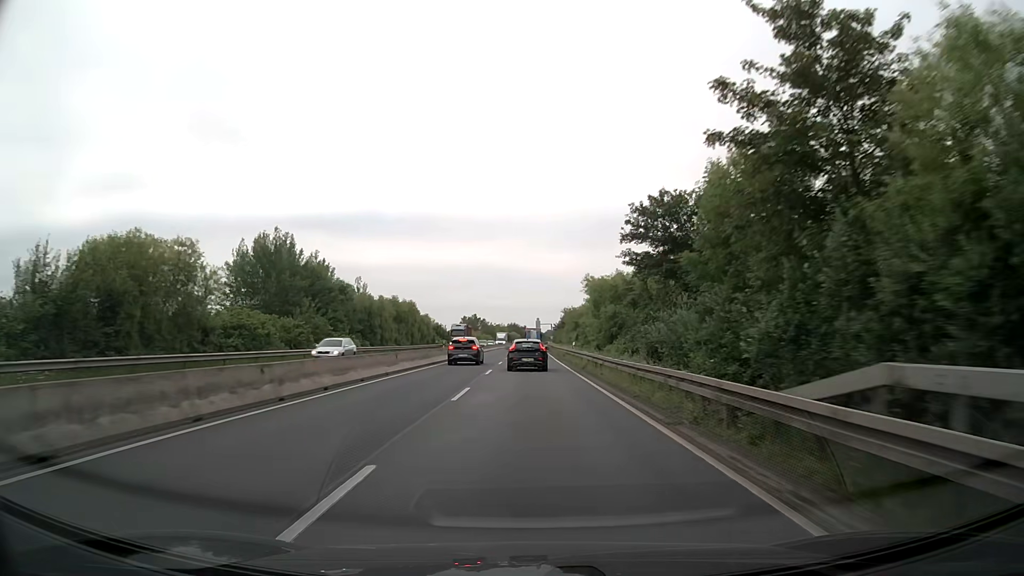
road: trunk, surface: asphalt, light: Day
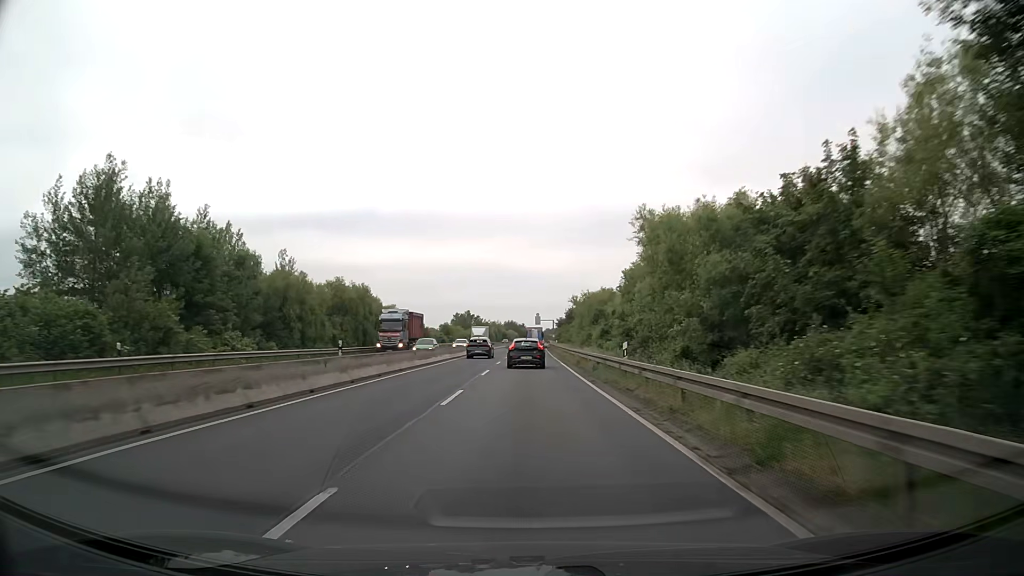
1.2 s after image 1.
(0.0, +25.1) m; 0°
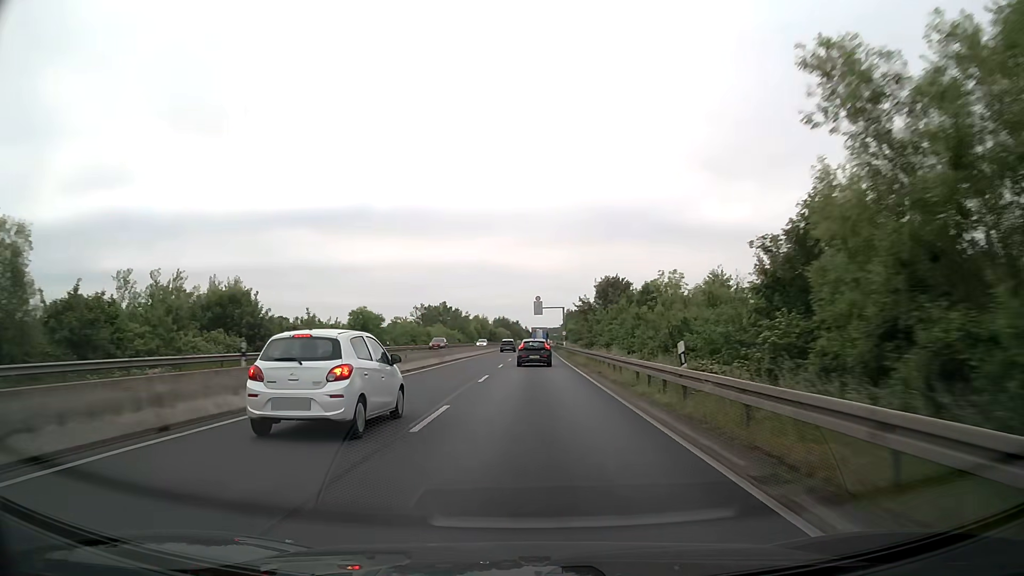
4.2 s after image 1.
(+0.1, +64.0) m; 0°
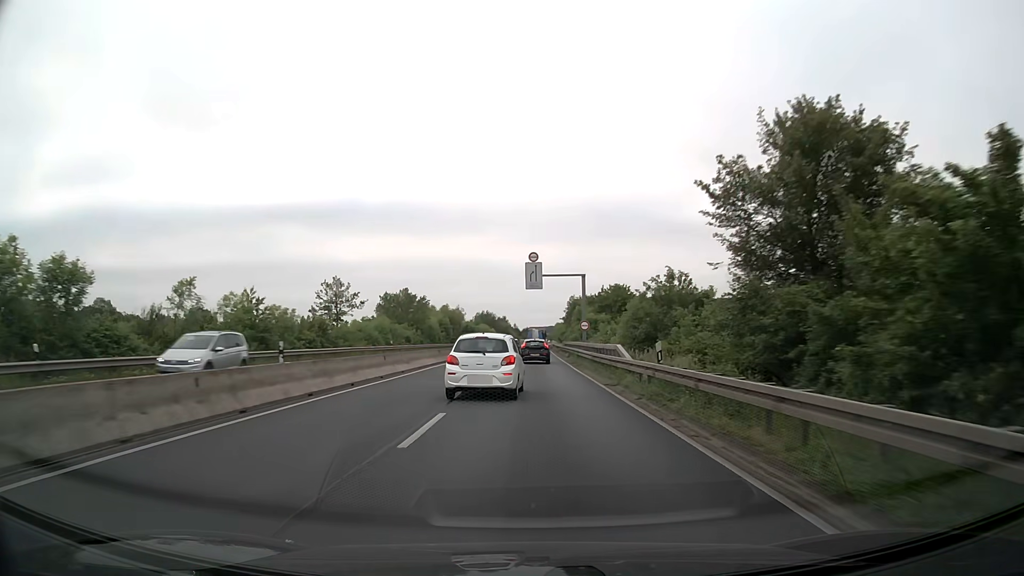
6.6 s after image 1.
(+0.3, +49.4) m; +1°
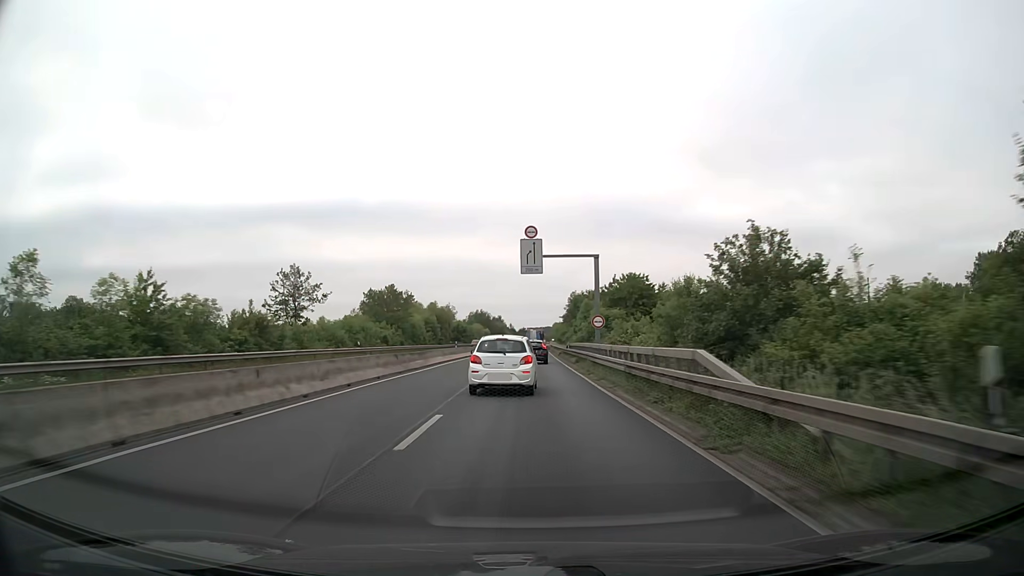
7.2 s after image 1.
(0.0, +12.2) m; 0°
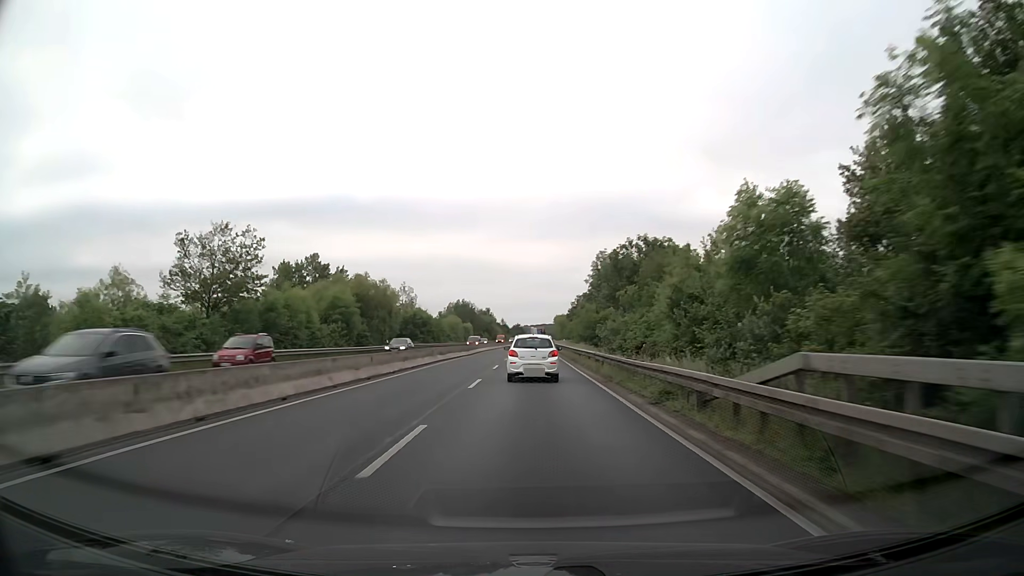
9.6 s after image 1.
(+0.2, +49.9) m; 0°
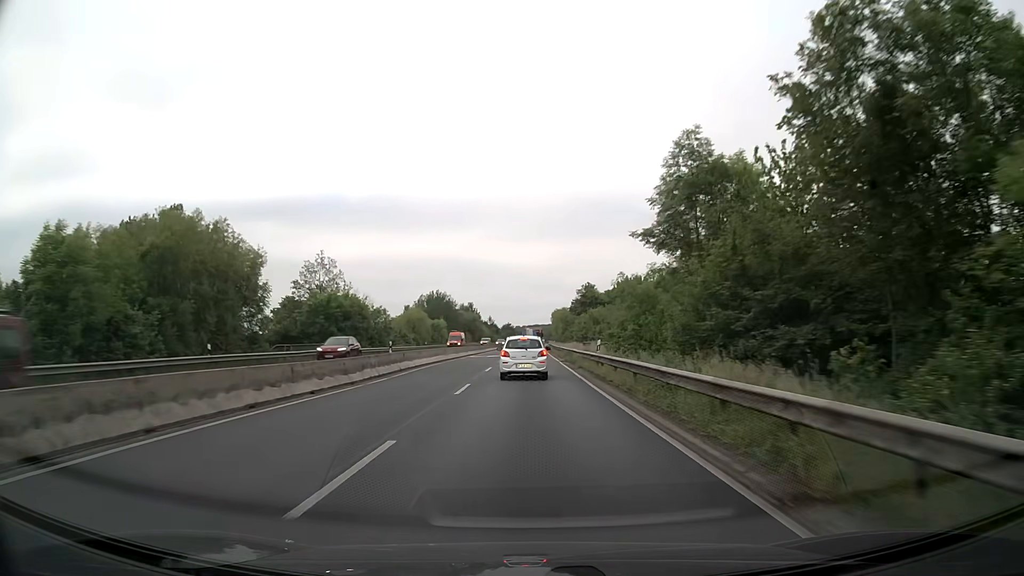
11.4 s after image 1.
(+0.3, +37.6) m; +1°
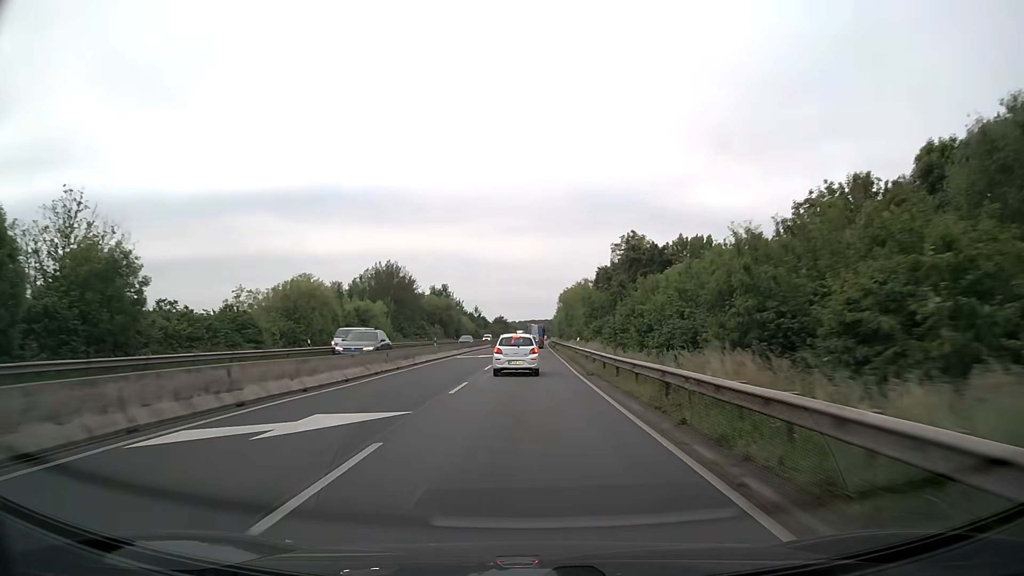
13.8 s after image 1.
(+0.1, +48.5) m; 0°
(0, +10) (0, +20) (0, +30) (0, +40) (0, +50) (0, +60) (0, +70) (0, +80) (0, +90) (+1, +100) m
